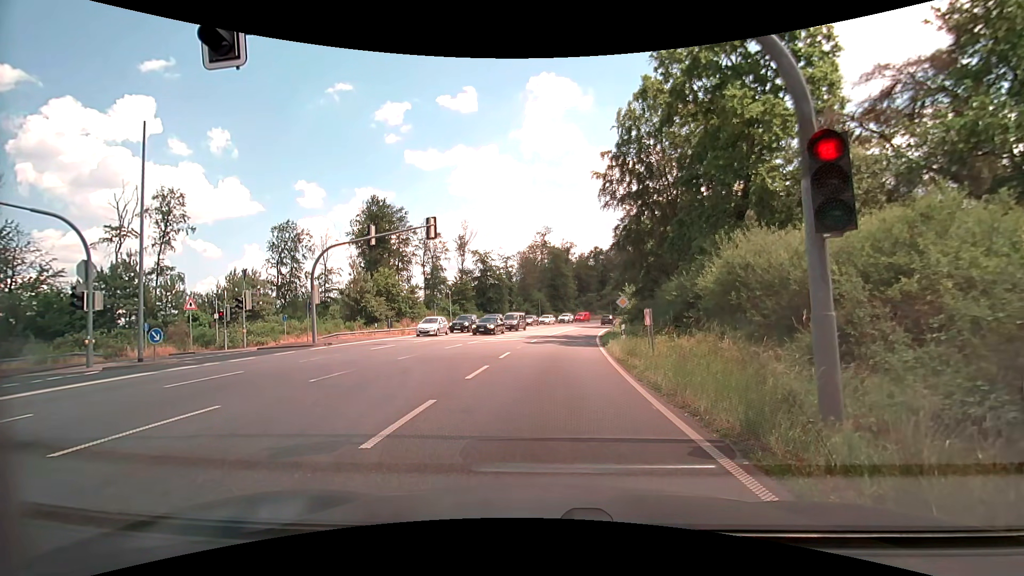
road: primary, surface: asphalt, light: Day
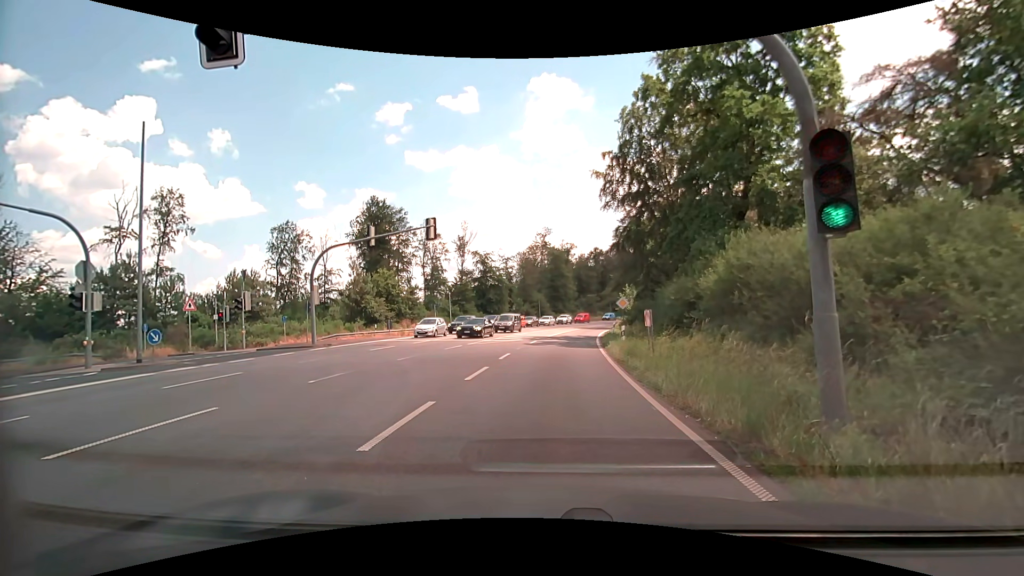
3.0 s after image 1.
(0.0, 0.0) m; 0°
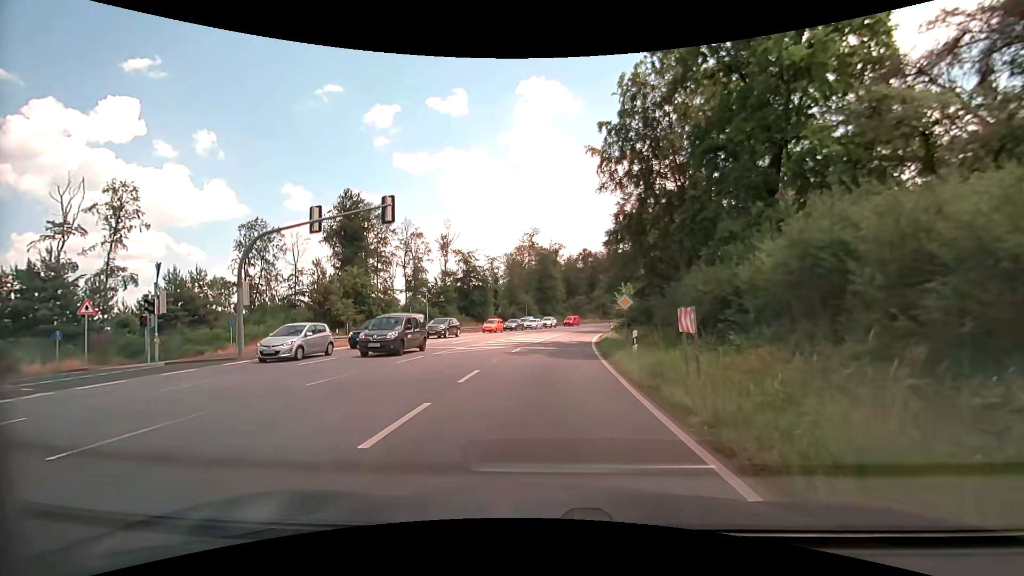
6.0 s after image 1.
(0.0, +6.2) m; 0°
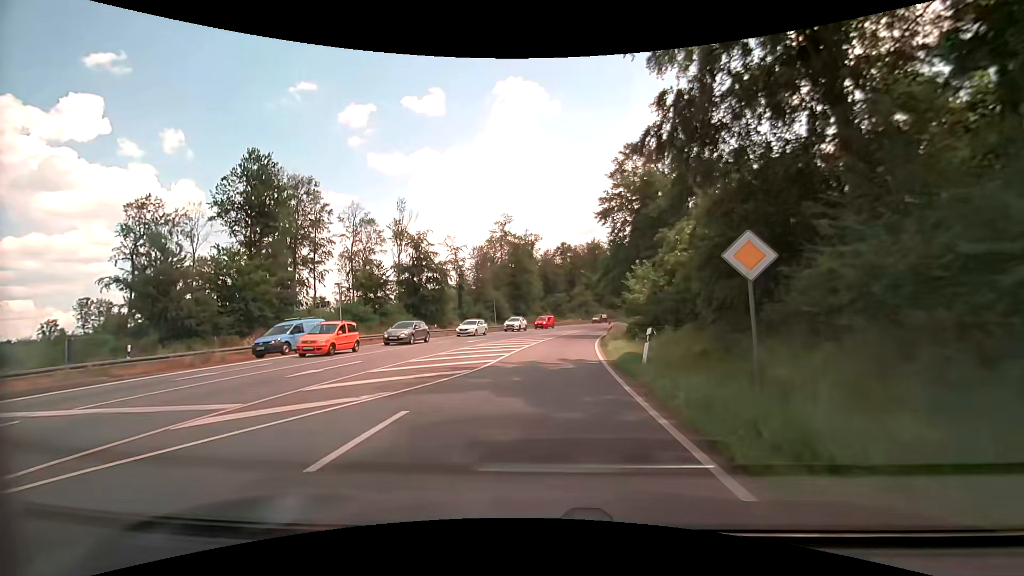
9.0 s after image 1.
(+0.8, +18.6) m; +3°
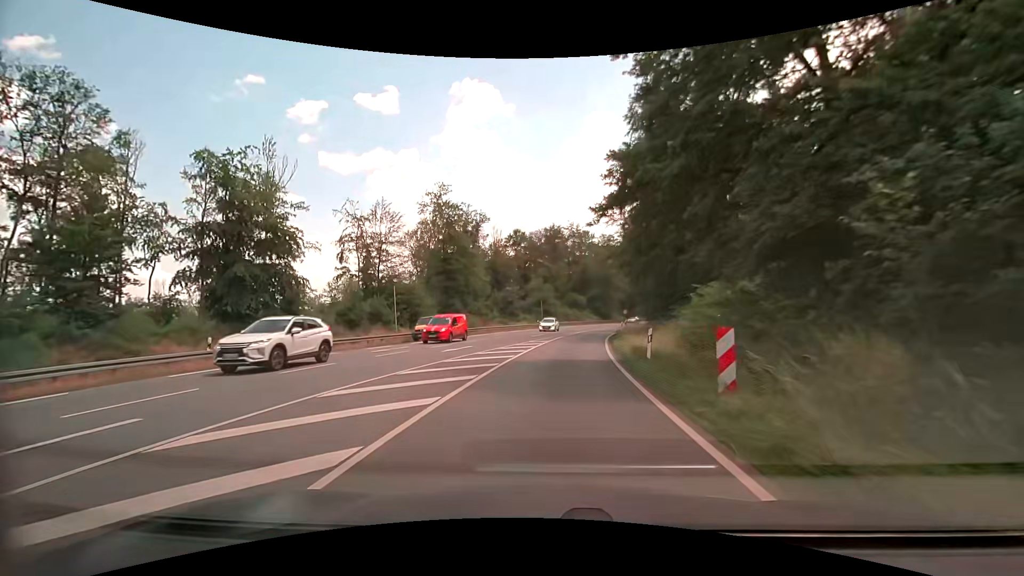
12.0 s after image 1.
(+1.3, +30.2) m; +5°
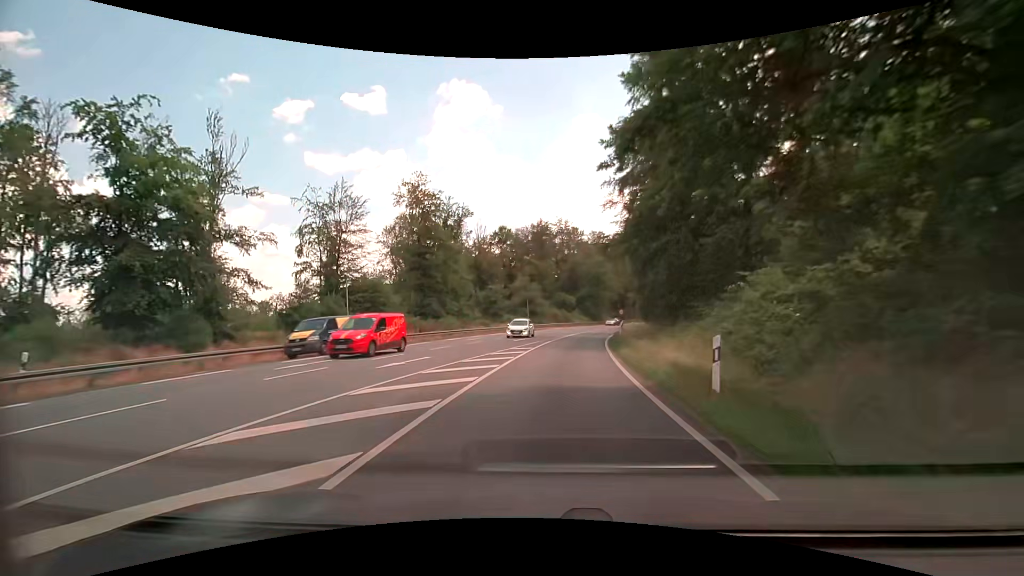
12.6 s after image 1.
(+0.1, +7.3) m; +2°
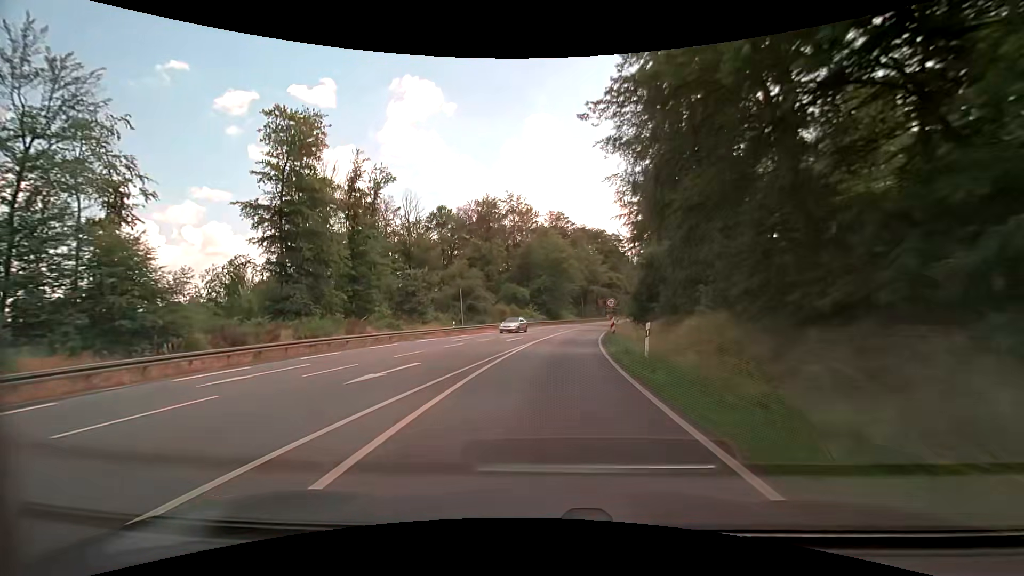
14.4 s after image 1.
(+0.9, +23.8) m; +5°
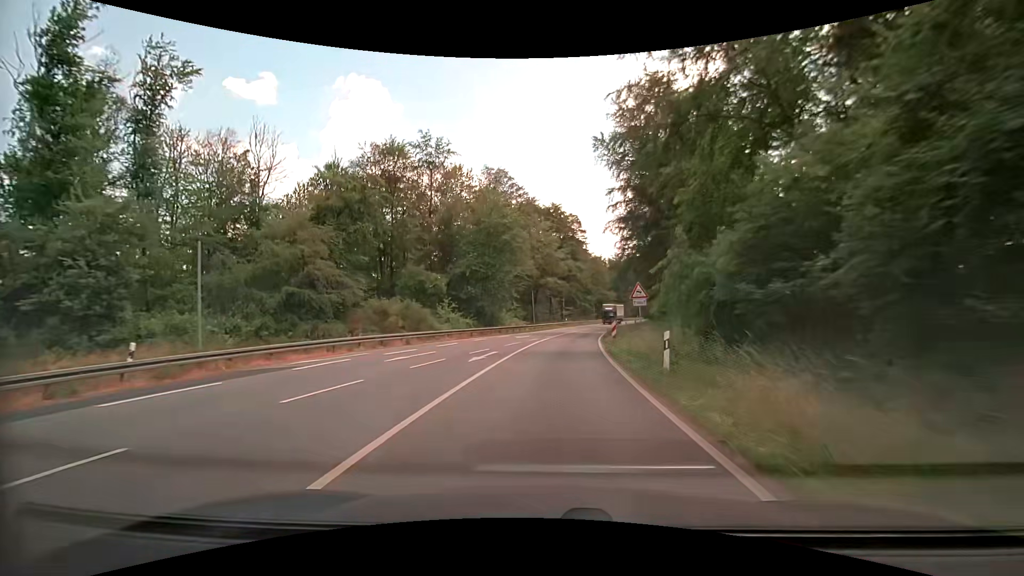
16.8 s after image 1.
(+1.7, +33.1) m; +6°
(0, +10) (+1, +20) (+2, +30) (+3, +40) (+4, +50) (+6, +60) (+8, +69) (+11, +79) (+13, +89) (+16, +98) m
